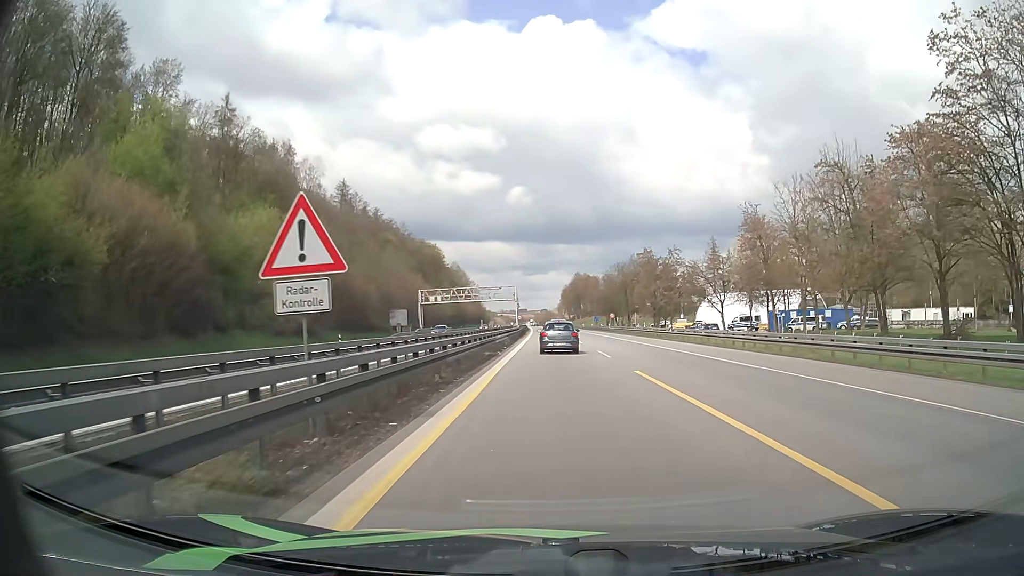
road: motorway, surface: asphalt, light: Day
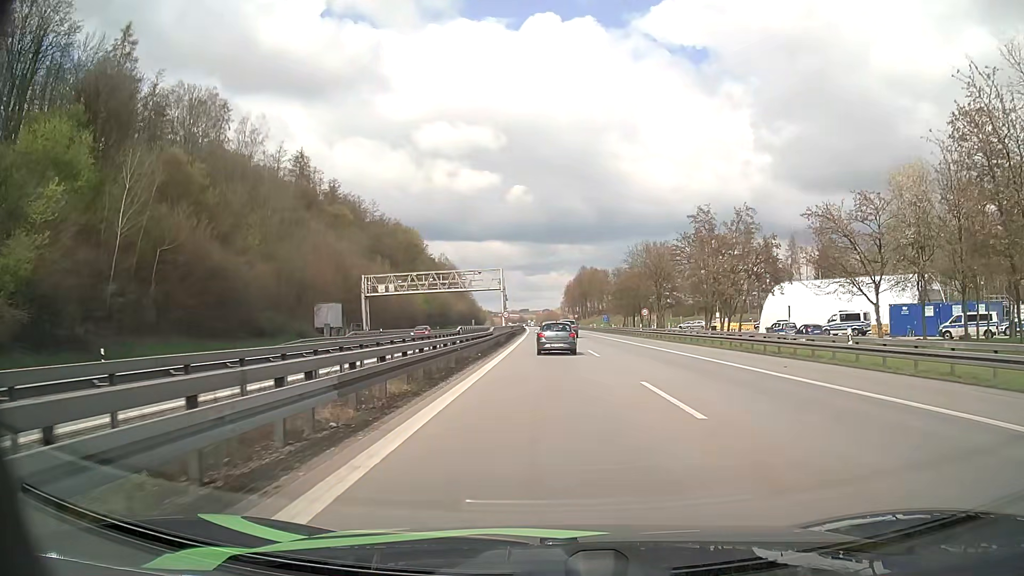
(+0.2, +35.1) m; 0°
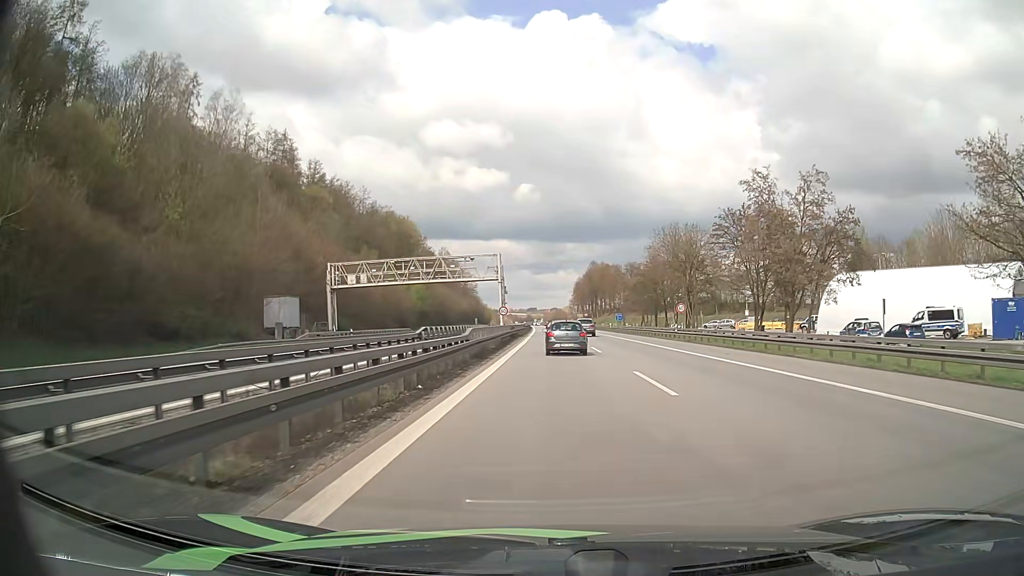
(-0.1, +15.3) m; -1°
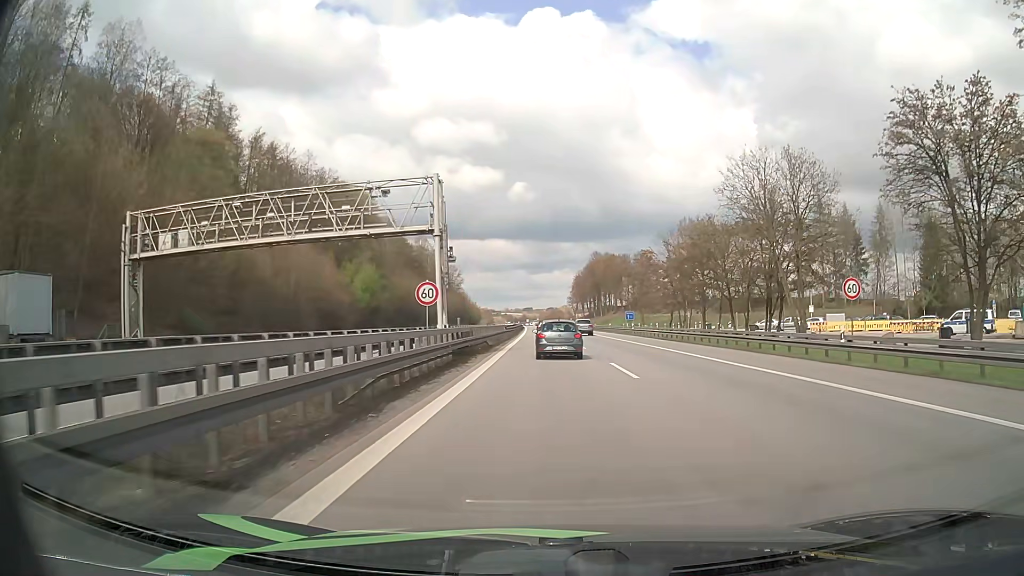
(+0.1, +32.7) m; 0°
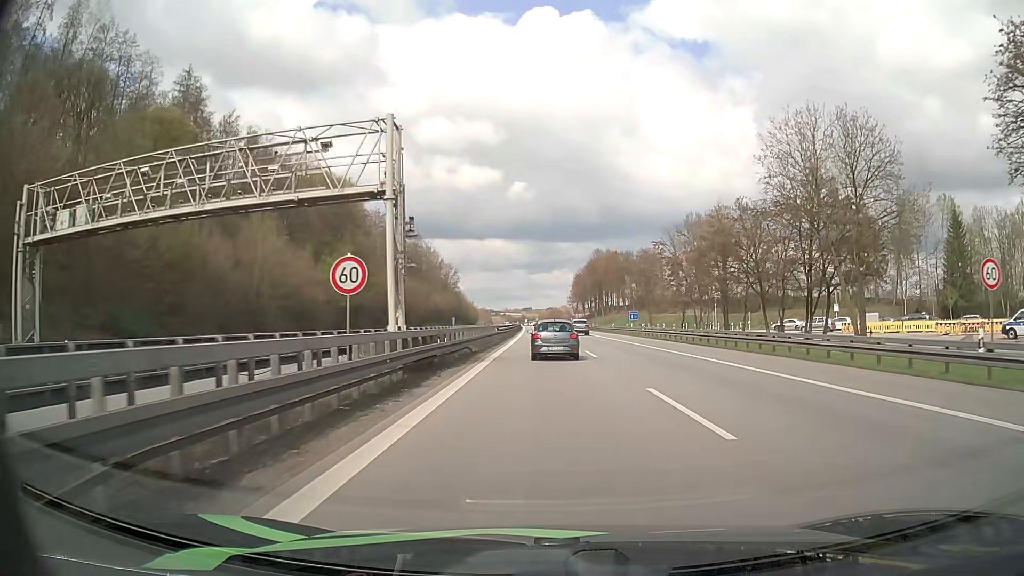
(0.0, +8.5) m; 0°
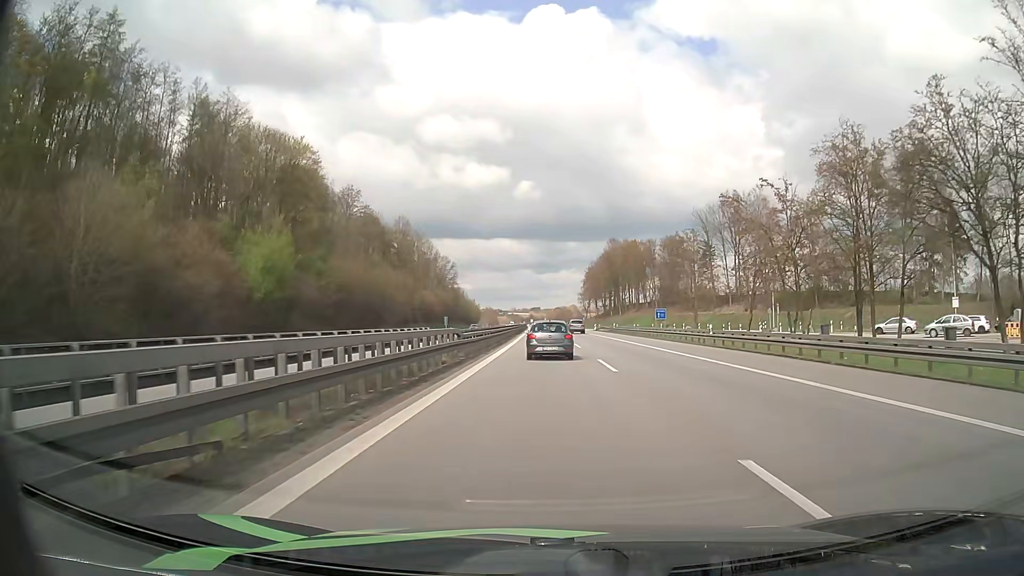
(0.0, +25.3) m; -1°
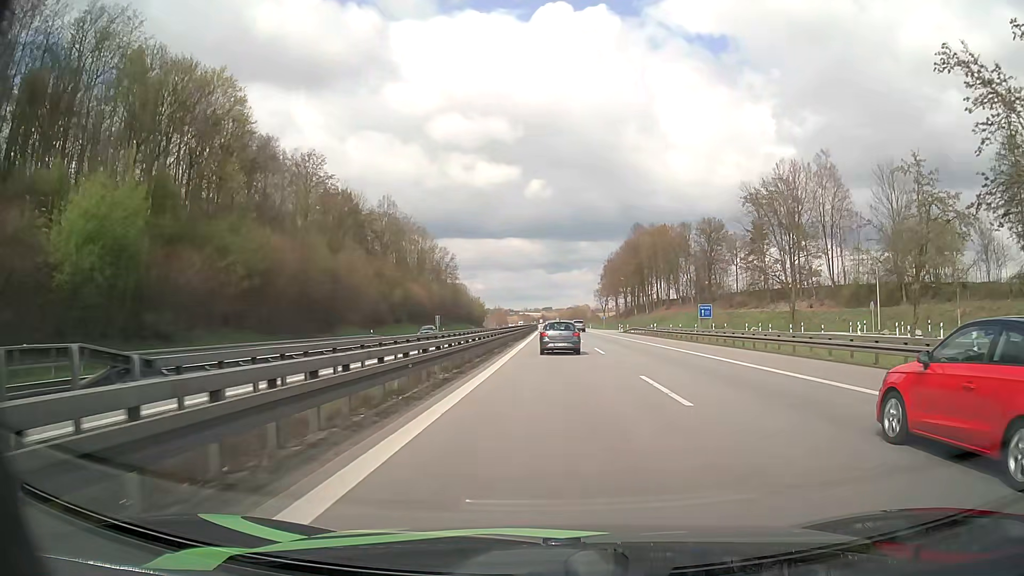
(-0.3, +26.0) m; -1°
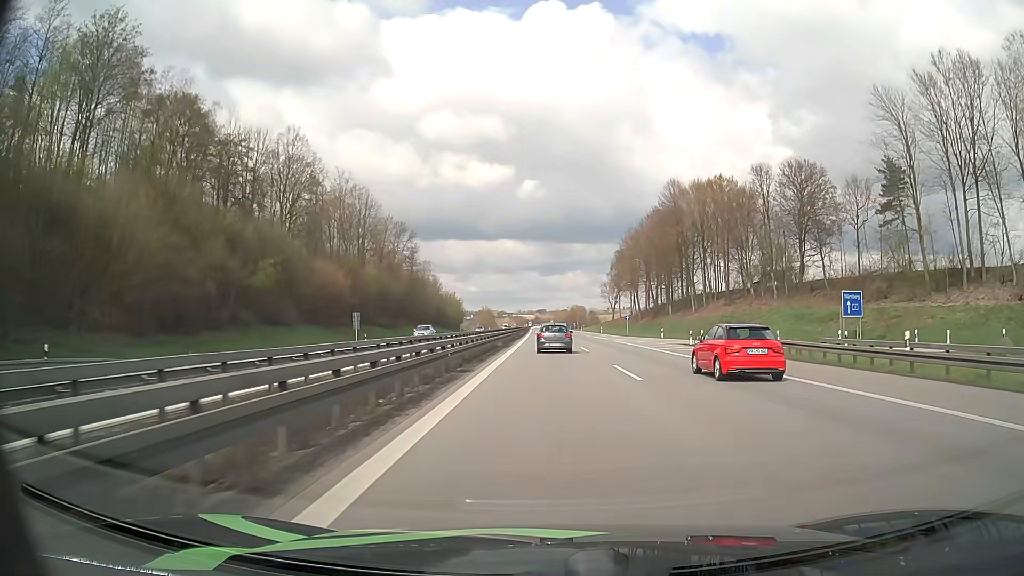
(+0.1, +49.4) m; 0°
(0, +10) (0, +20) (0, +30) (0, +40) (0, +50) (0, +60) (0, +70) (-1, +80) (-1, +90) (-1, +100) m
